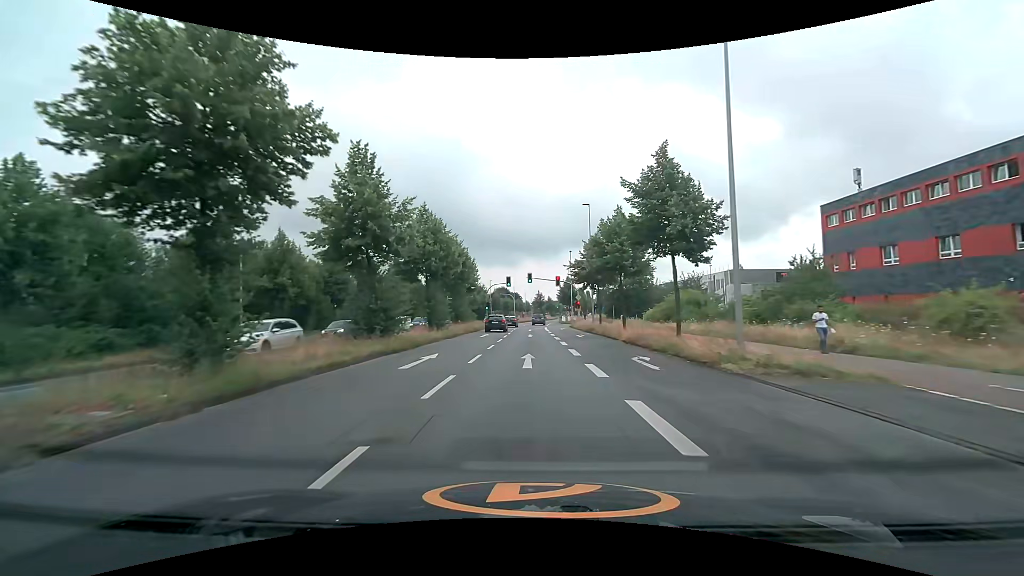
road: secondary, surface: asphalt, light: Day
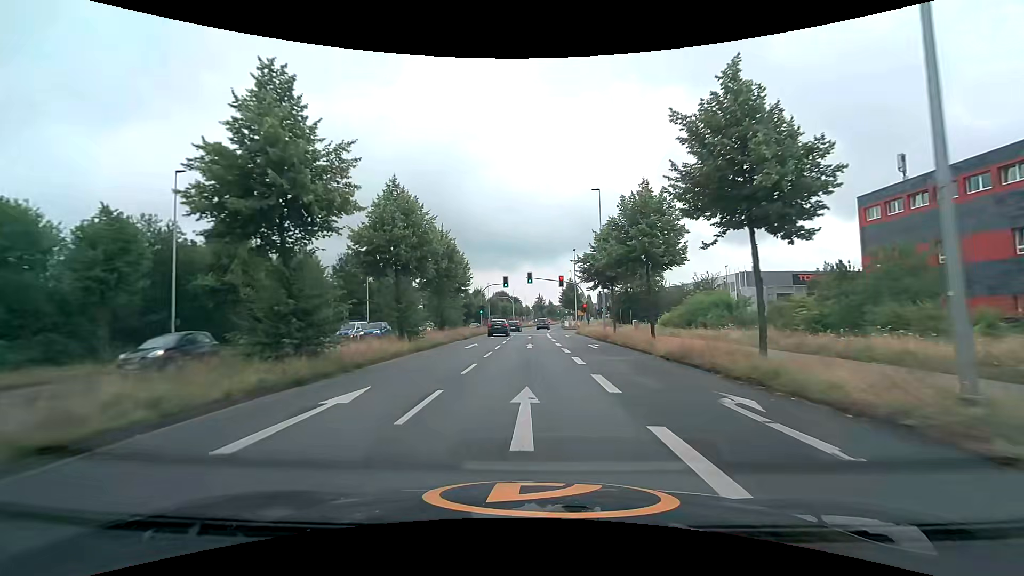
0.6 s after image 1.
(0.0, +7.5) m; 0°
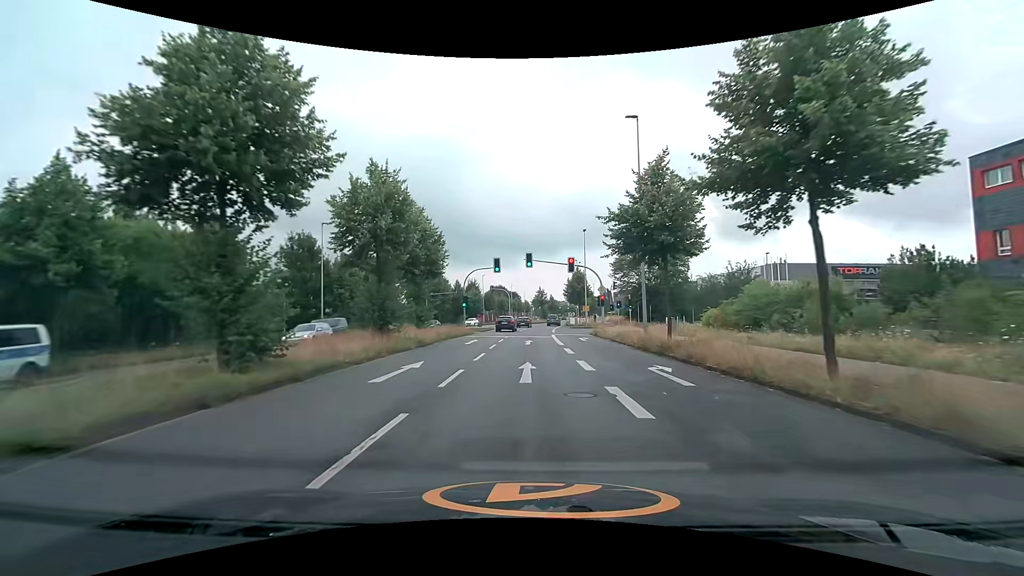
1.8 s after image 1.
(-0.1, +14.7) m; 0°
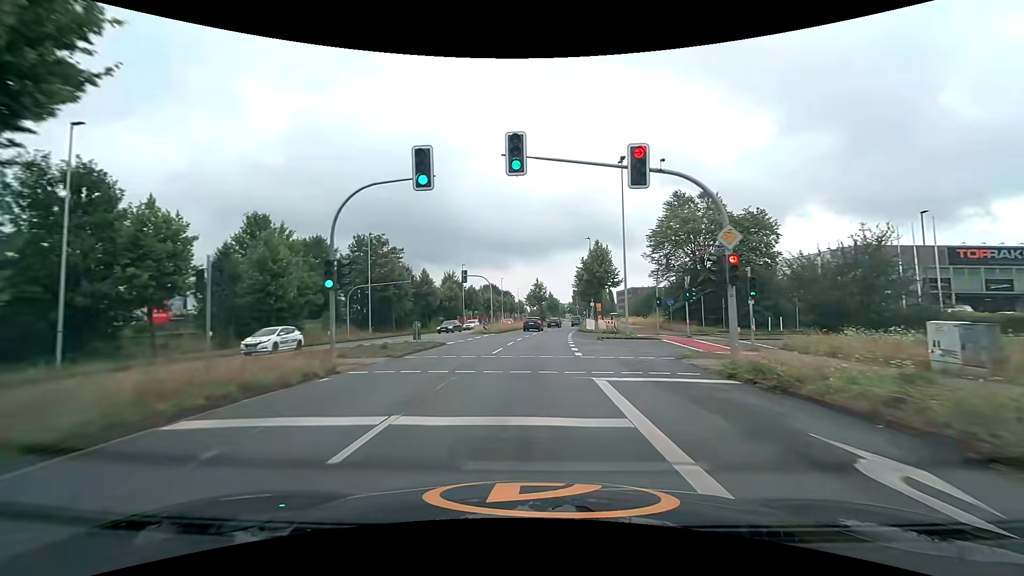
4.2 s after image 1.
(+0.1, +29.0) m; 0°
(0, +10) (0, +20) (+1, +30) (+1, +40) (+2, +50) (+4, +60) (+5, +70) (+7, +80) (+8, +89) (+10, +99) m
